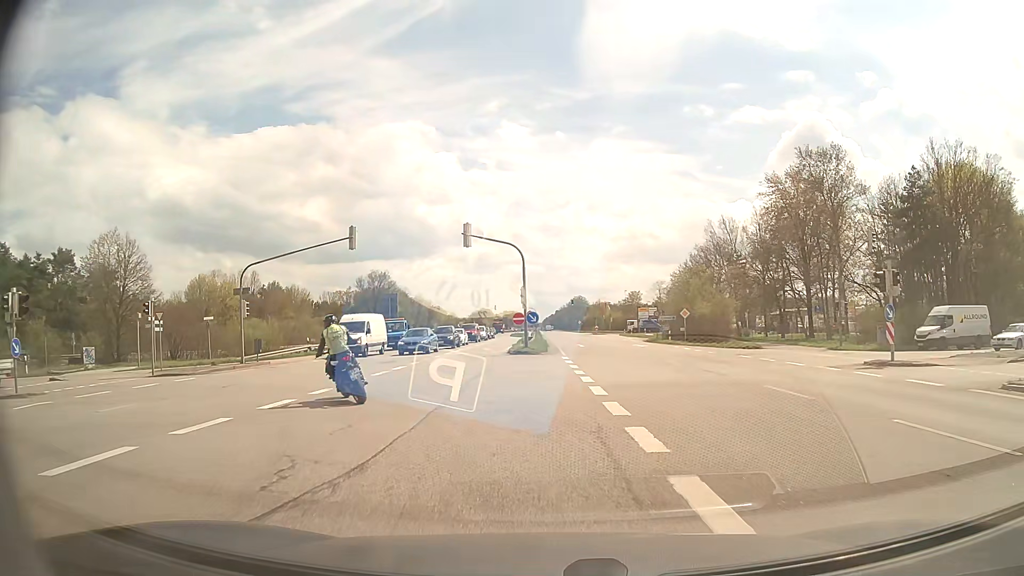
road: primary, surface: asphalt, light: Day
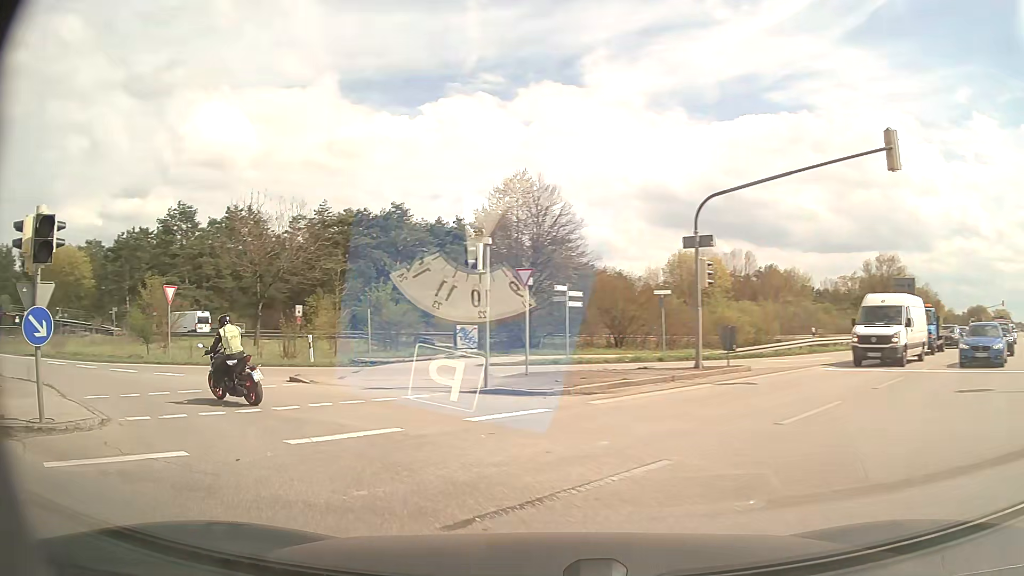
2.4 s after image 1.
(-4.6, +14.8) m; -43°
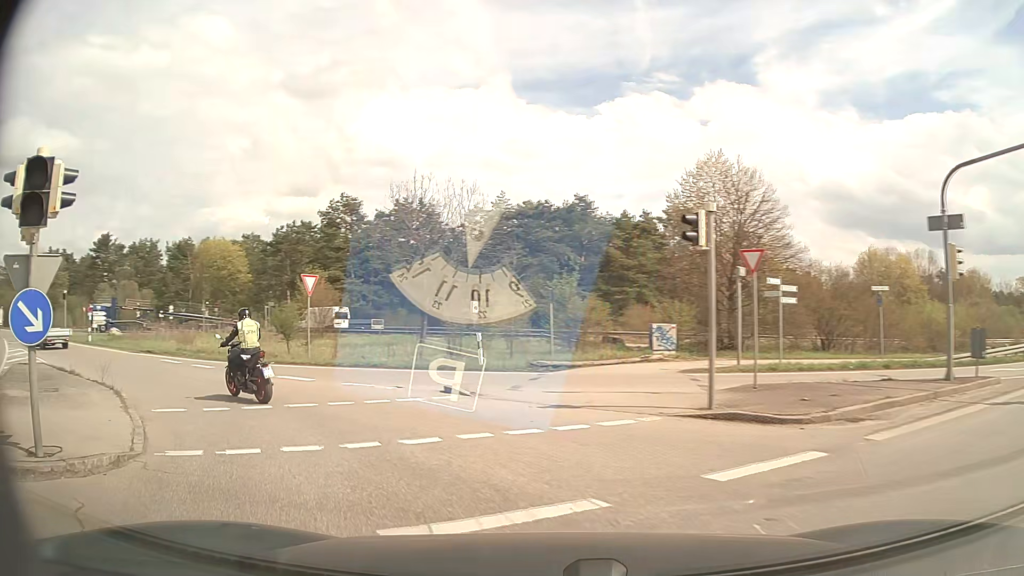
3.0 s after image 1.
(-0.5, +4.1) m; -15°
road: secondary
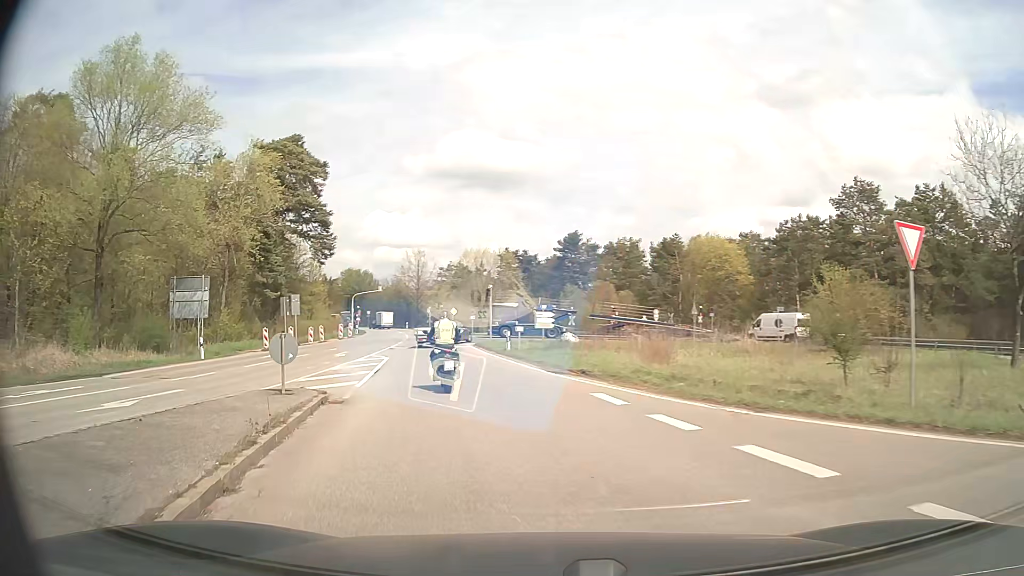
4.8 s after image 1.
(-5.1, +12.2) m; -43°
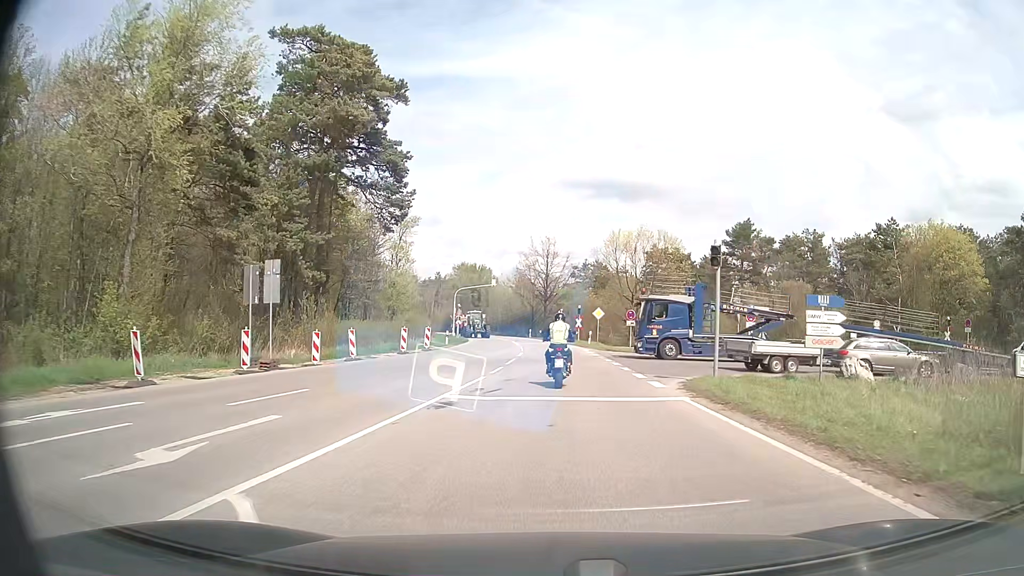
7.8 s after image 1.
(-4.4, +25.3) m; -11°
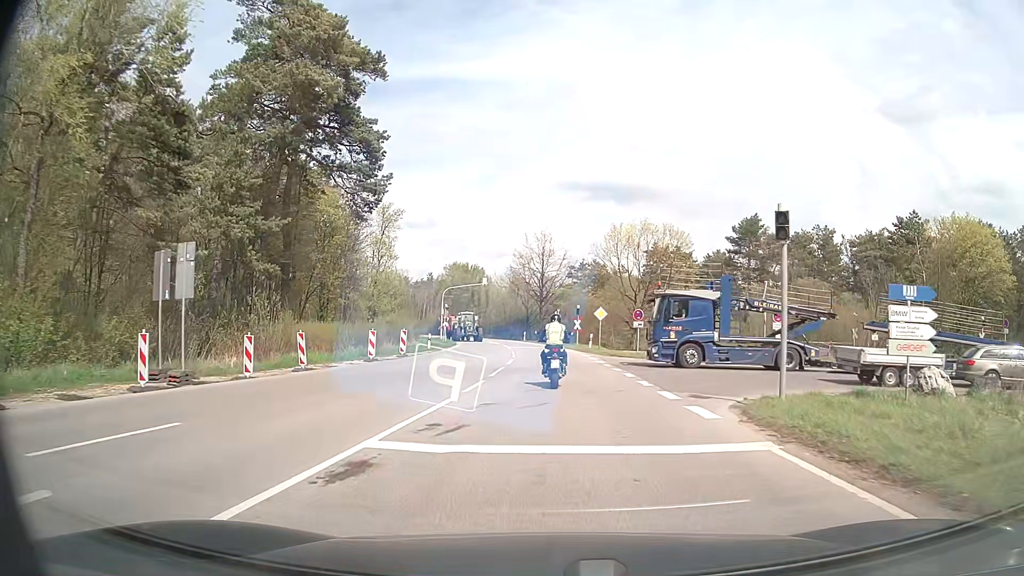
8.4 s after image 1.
(0.0, +5.4) m; 0°
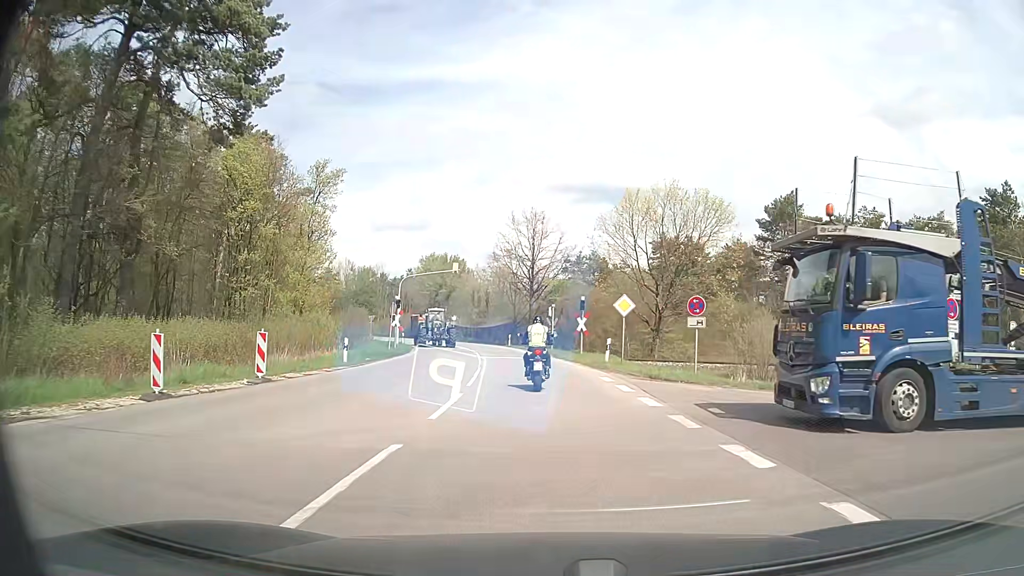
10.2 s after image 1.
(+0.1, +16.0) m; +1°
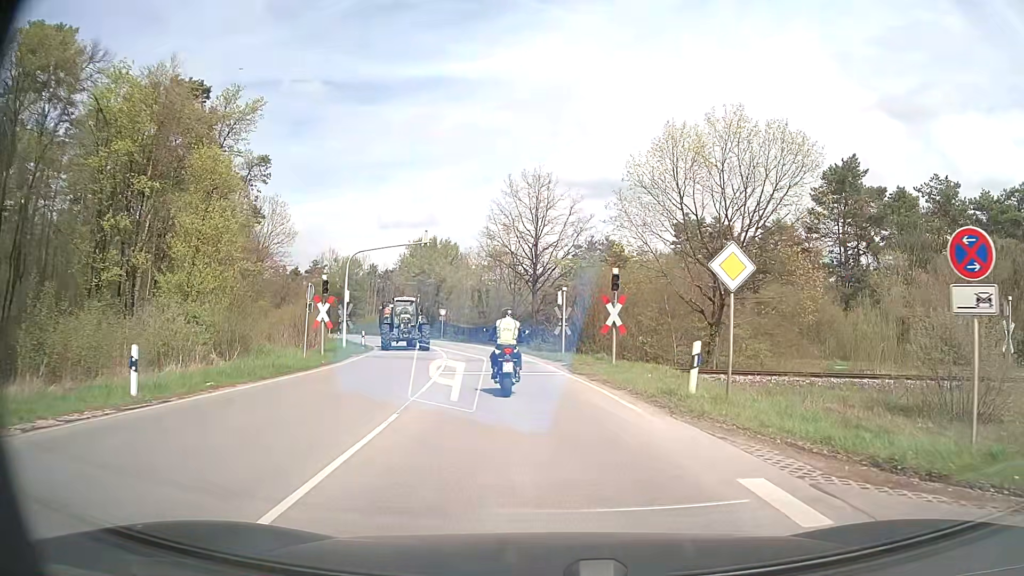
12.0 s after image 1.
(-0.1, +14.1) m; 0°
